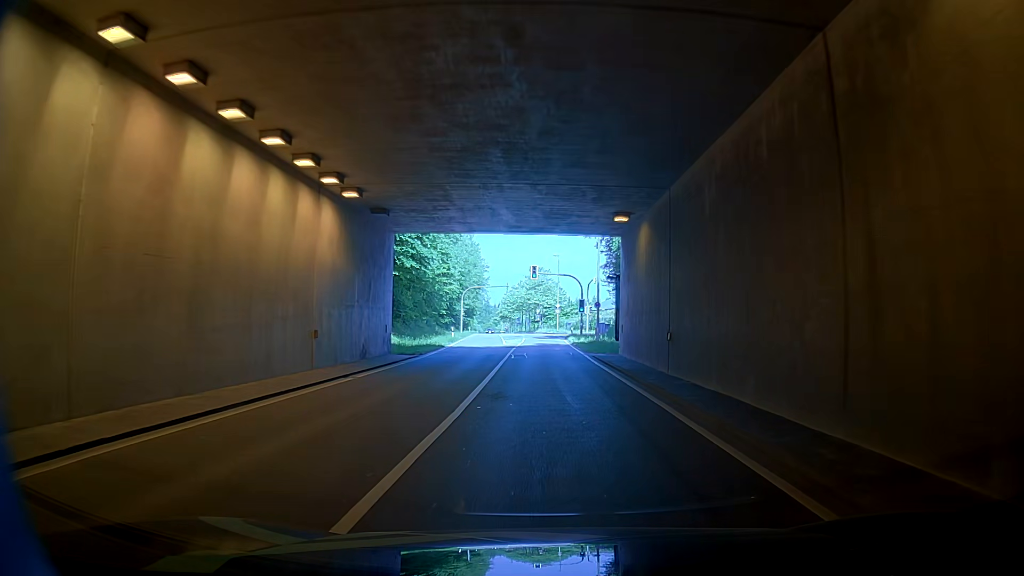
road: secondary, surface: asphalt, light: Day
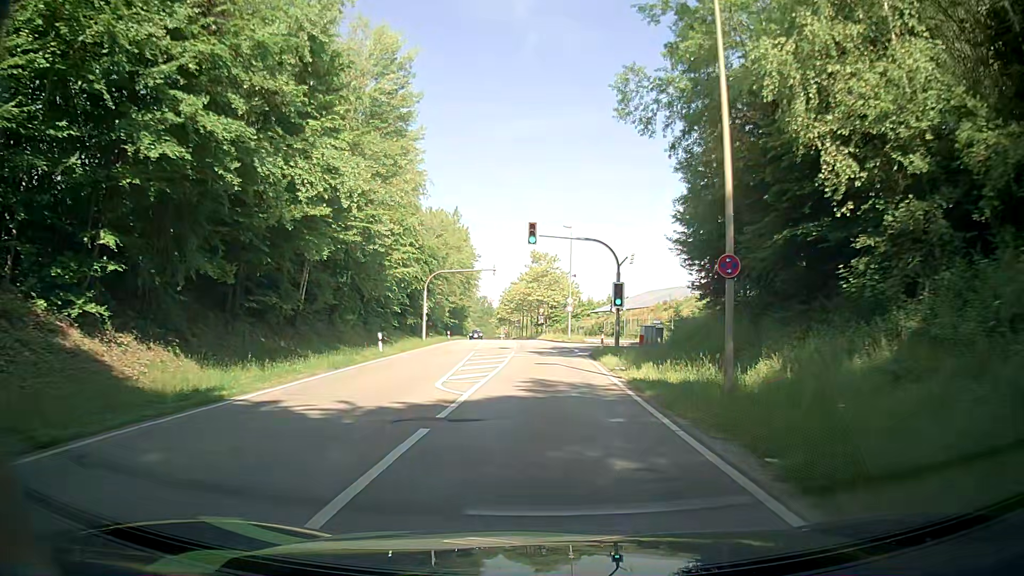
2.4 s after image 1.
(-0.5, +28.7) m; -4°
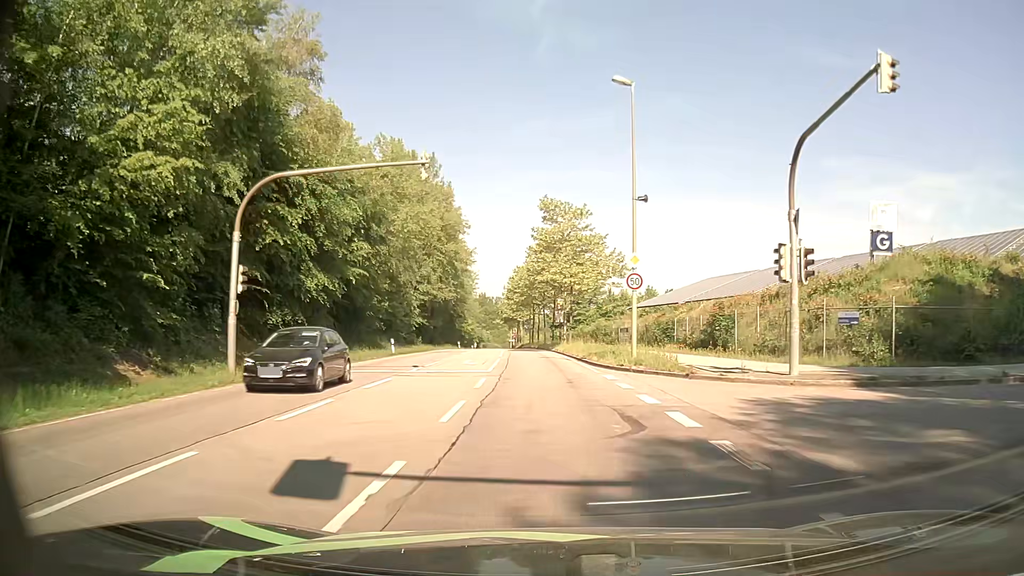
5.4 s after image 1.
(+3.3, +36.6) m; +5°
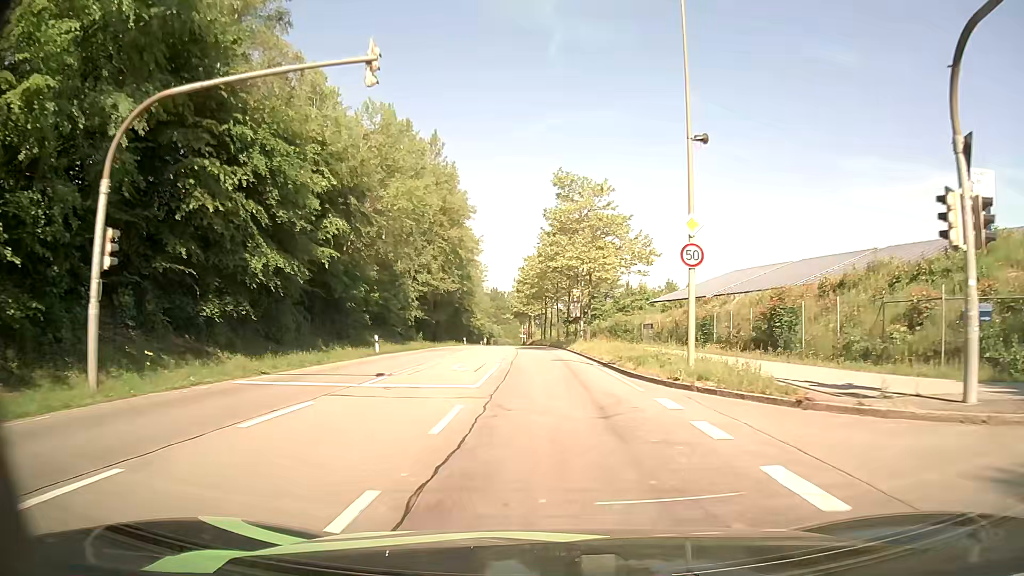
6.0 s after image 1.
(-0.1, +7.5) m; -1°
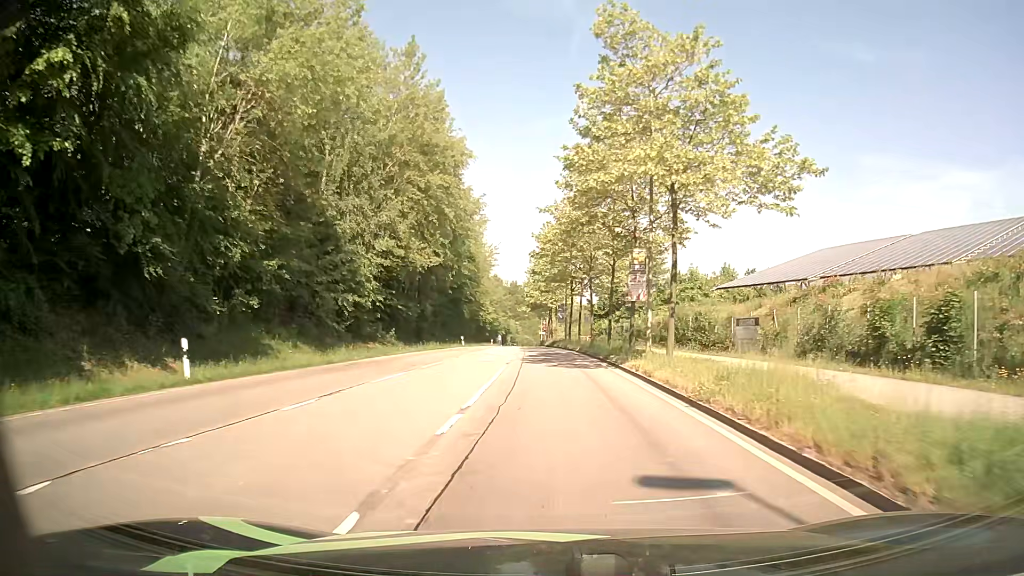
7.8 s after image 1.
(-0.4, +22.8) m; -2°
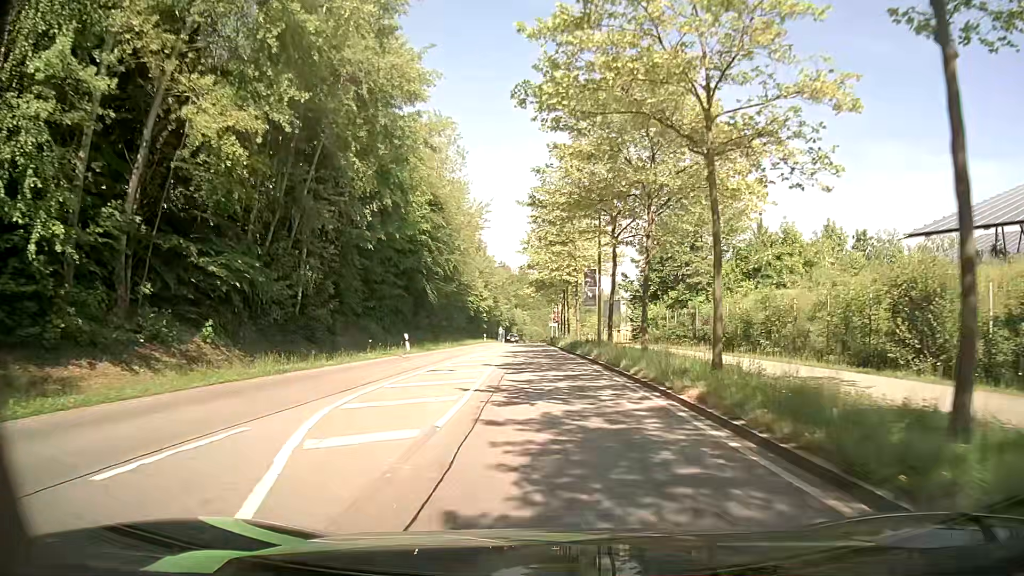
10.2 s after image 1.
(-0.2, +30.7) m; -1°
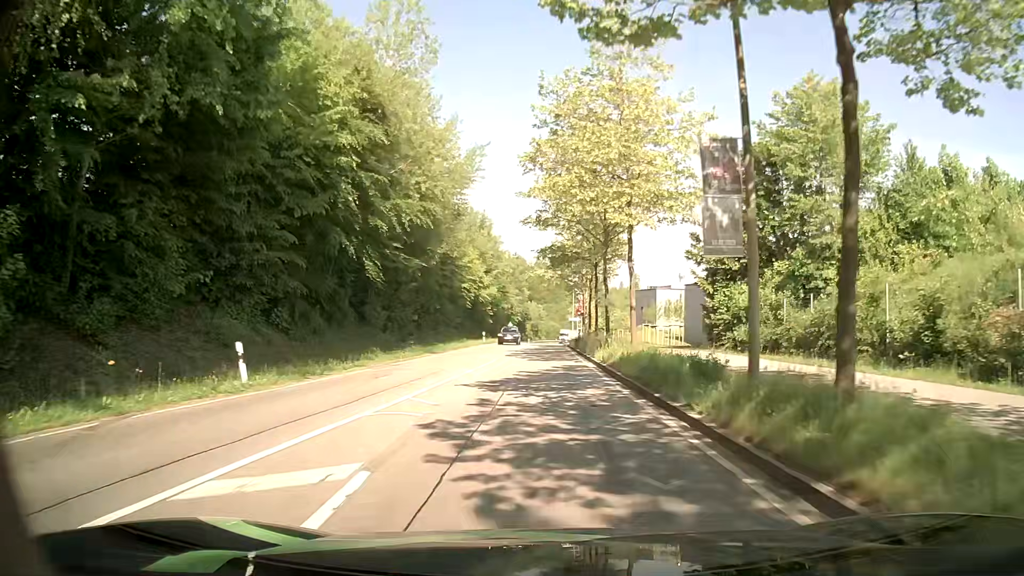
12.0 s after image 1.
(-0.3, +22.0) m; -2°
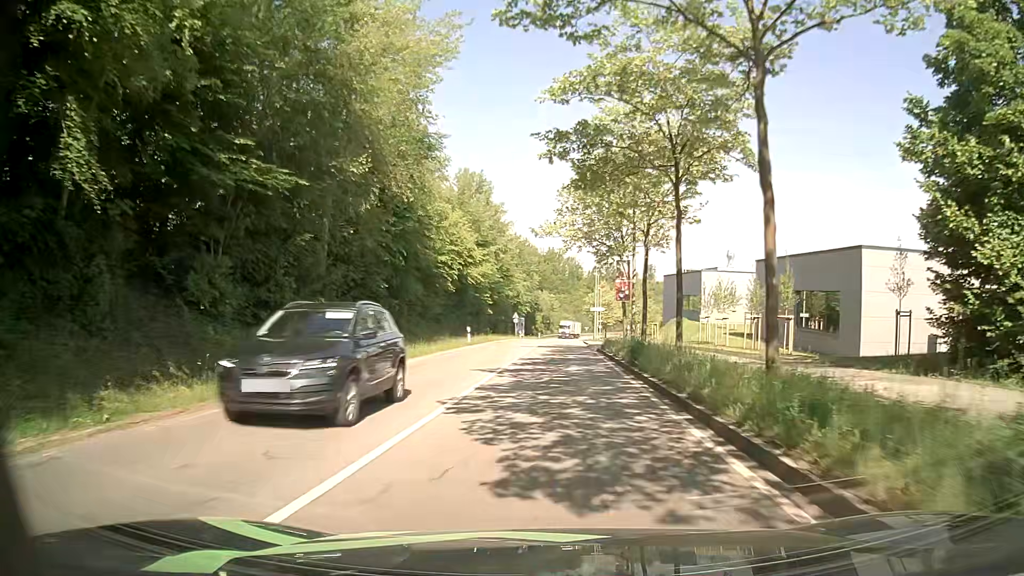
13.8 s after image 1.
(-0.2, +21.3) m; -1°
(0, +10) (0, +20) (0, +30) (+1, +40) (+1, +50) (+2, +60) (+2, +70) (+3, +80) (+3, +90) (+4, +100) m
